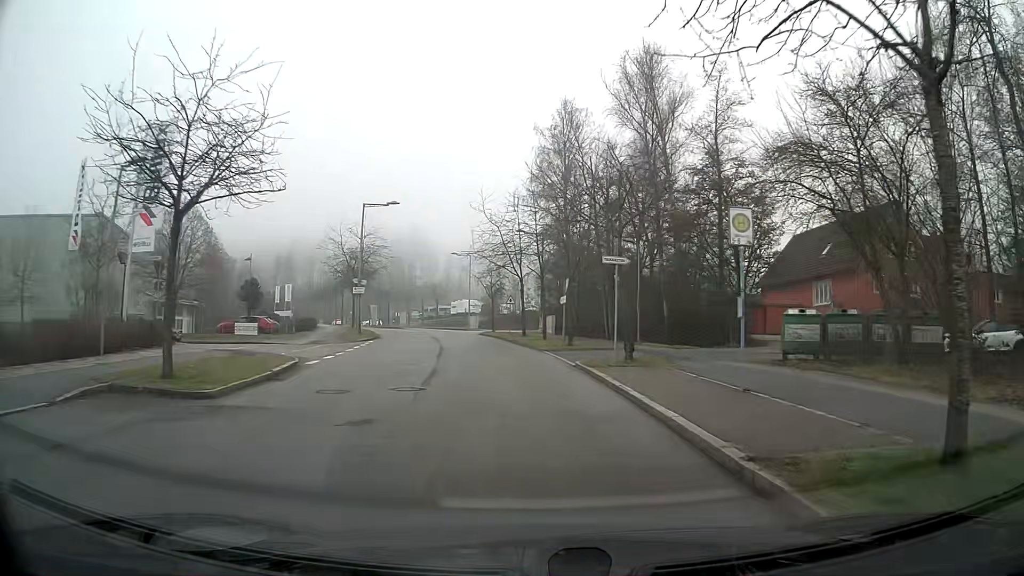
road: residential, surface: asphalt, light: Day
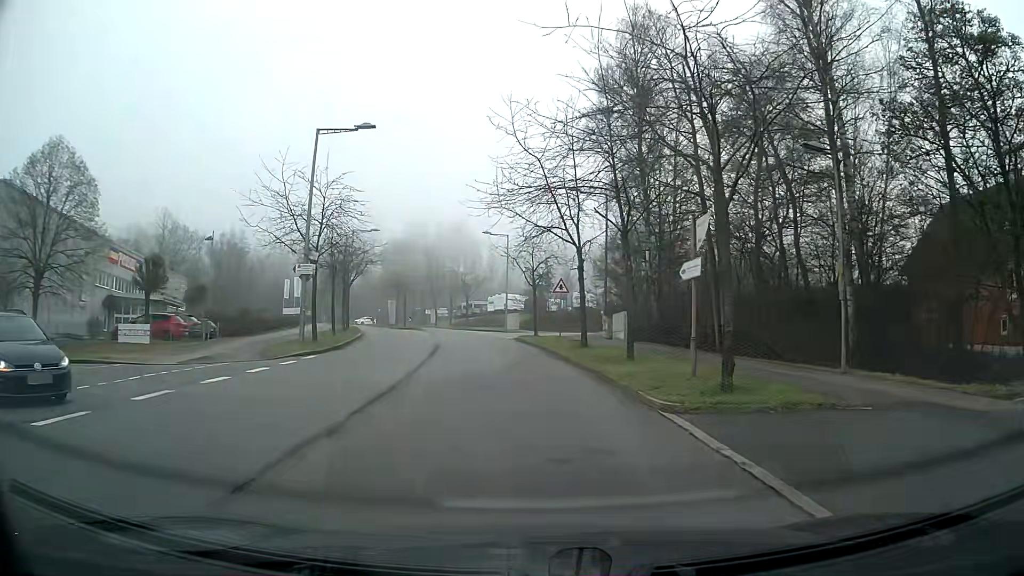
(-0.6, +18.5) m; -4°
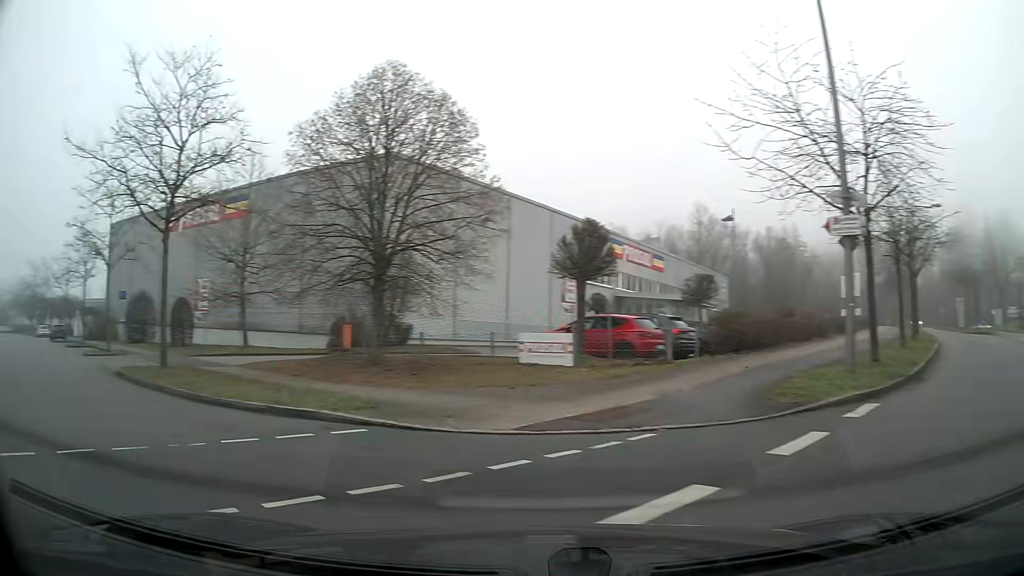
(-3.9, +12.5) m; -59°
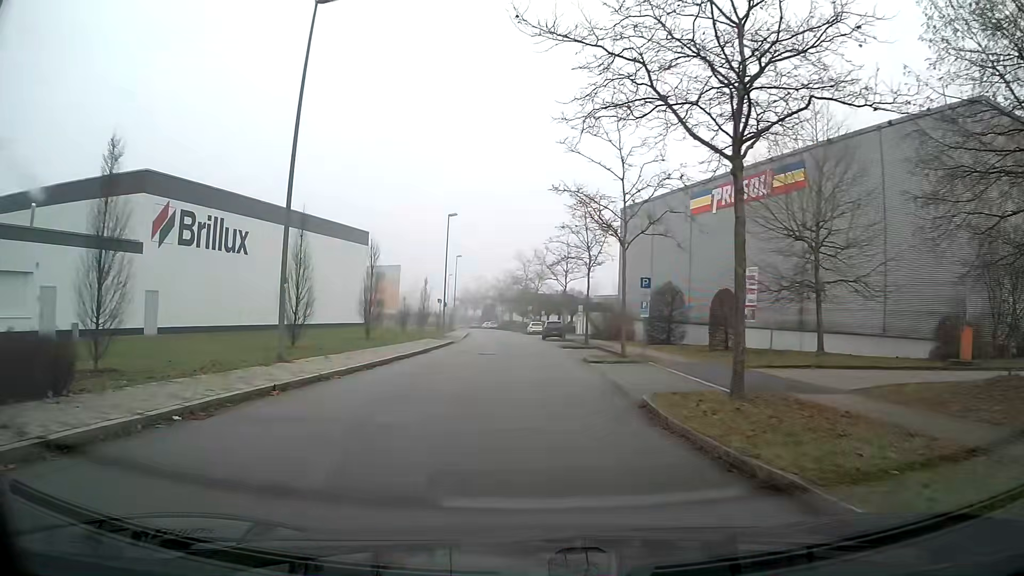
(-3.7, +8.8) m; -34°
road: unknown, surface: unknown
(0, +10) (0, +20) (0, +30) (-1, +40) (-1, +50) (-2, +60) (-3, +70) (-3, +80) (-4, +90) (-6, +100) m
